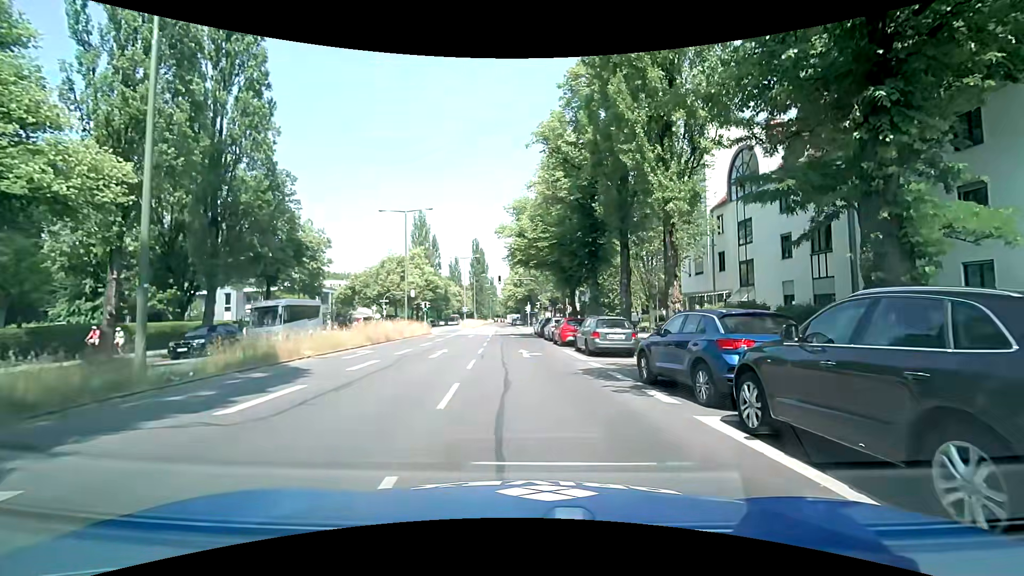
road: secondary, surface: asphalt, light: Day
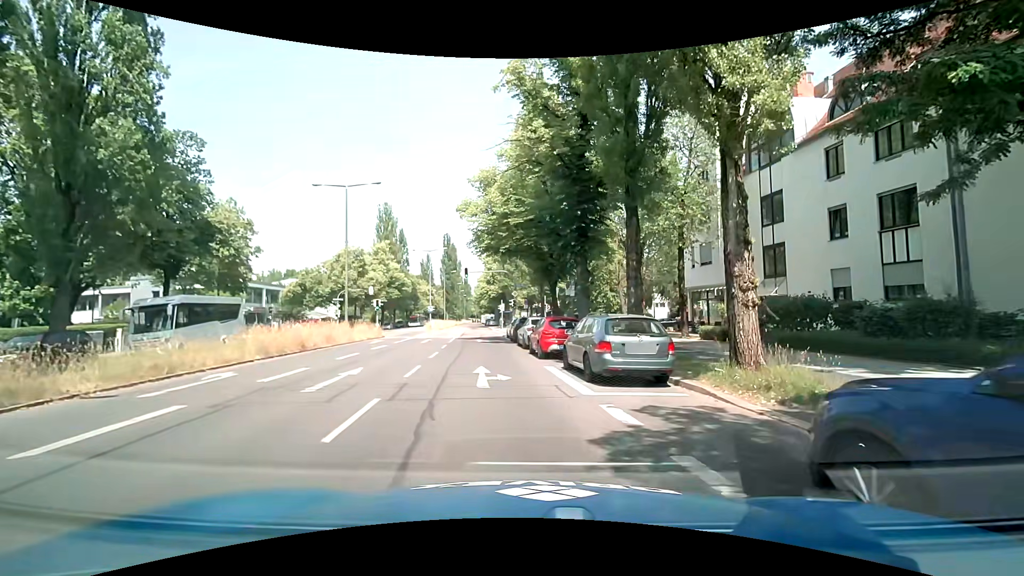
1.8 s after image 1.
(+0.3, +7.7) m; +4°
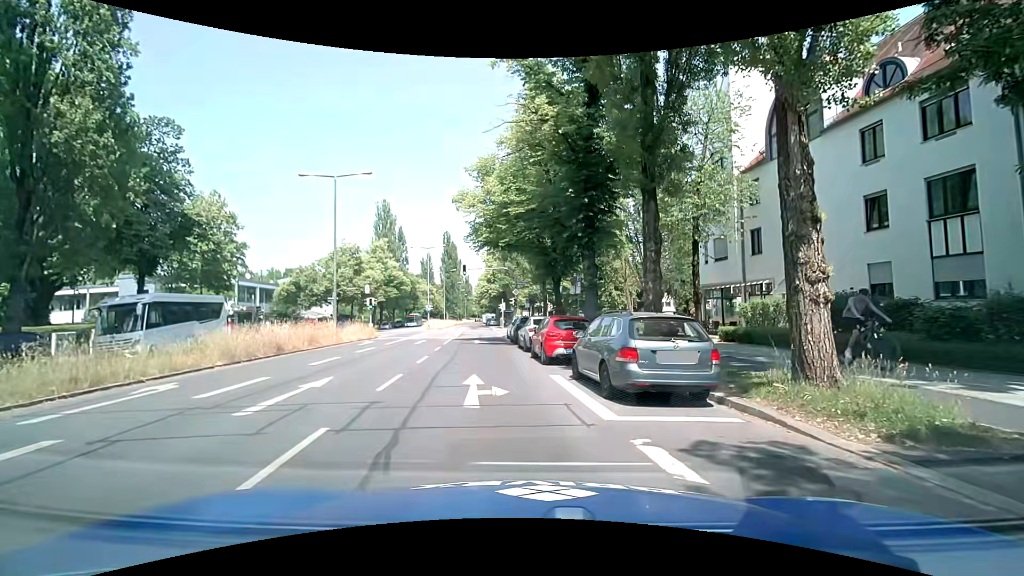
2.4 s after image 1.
(0.0, +2.2) m; 0°
